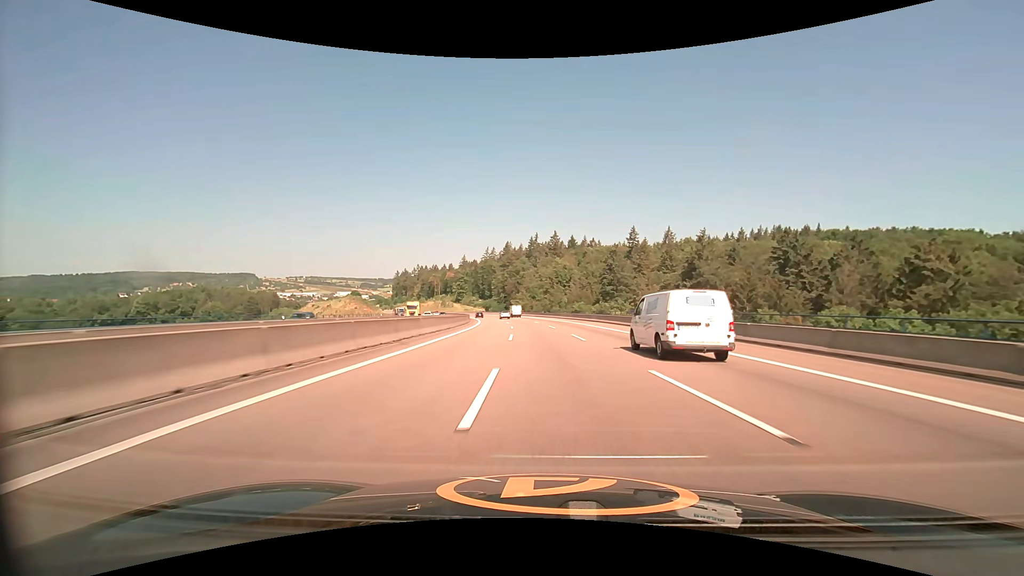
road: motorway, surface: asphalt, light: Day
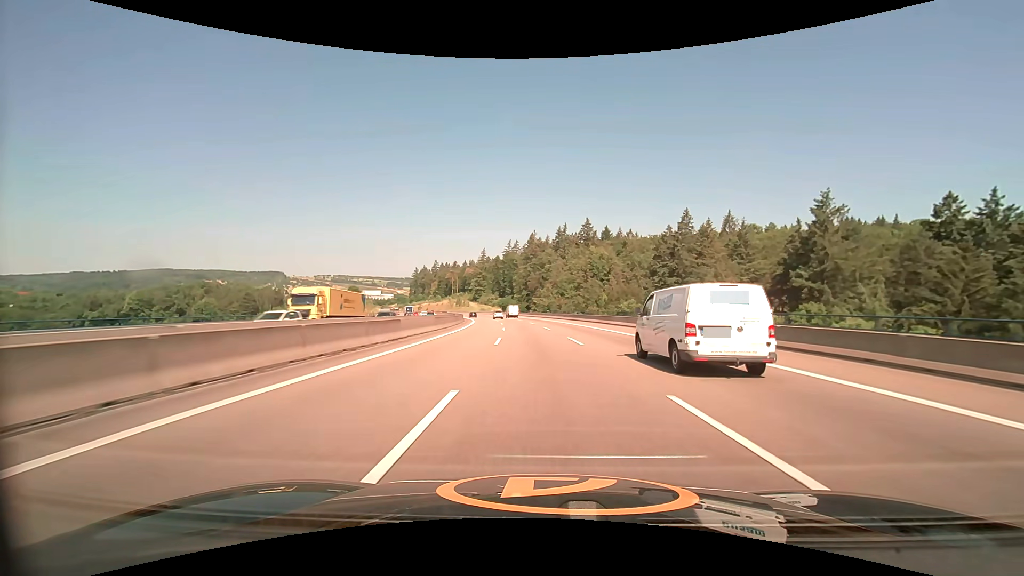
(-0.8, +39.0) m; -3°
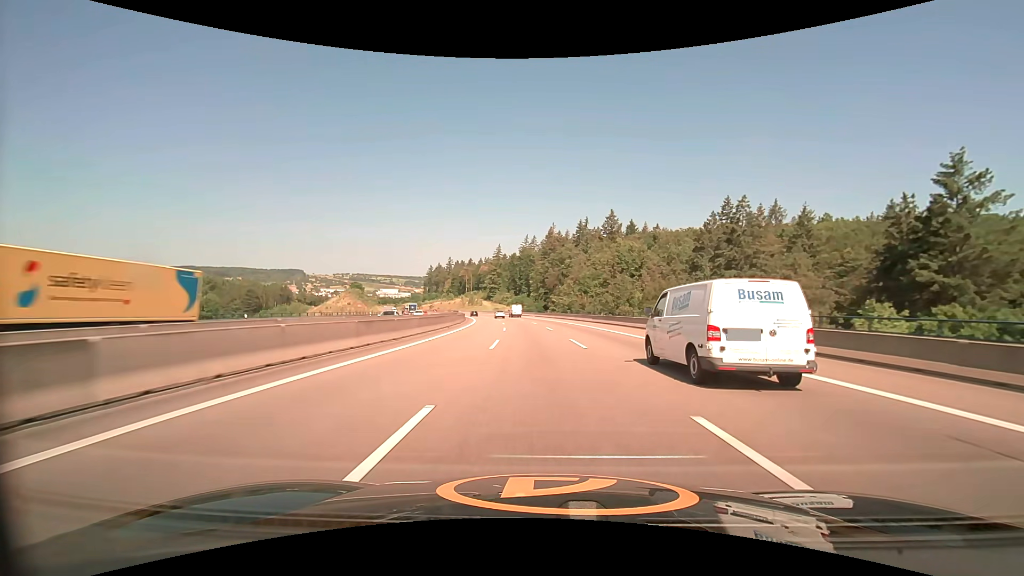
(-0.4, +19.4) m; -2°
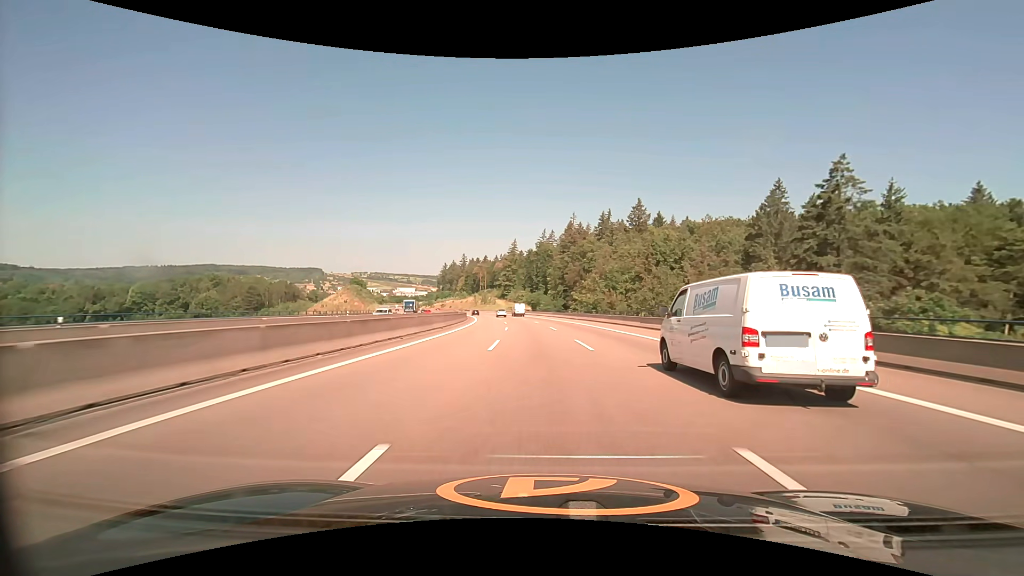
(-0.3, +19.3) m; -2°
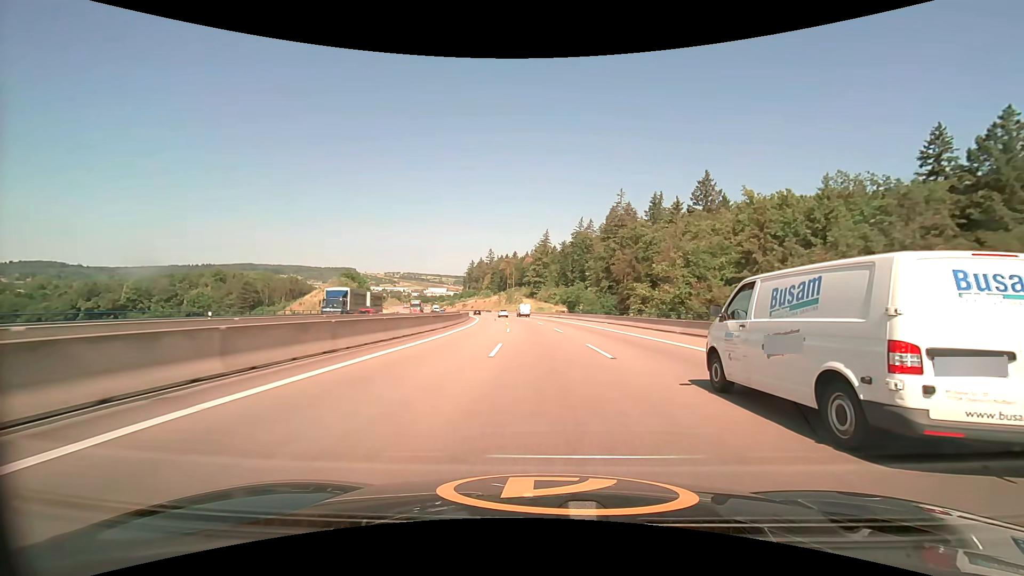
(-1.3, +38.3) m; -4°
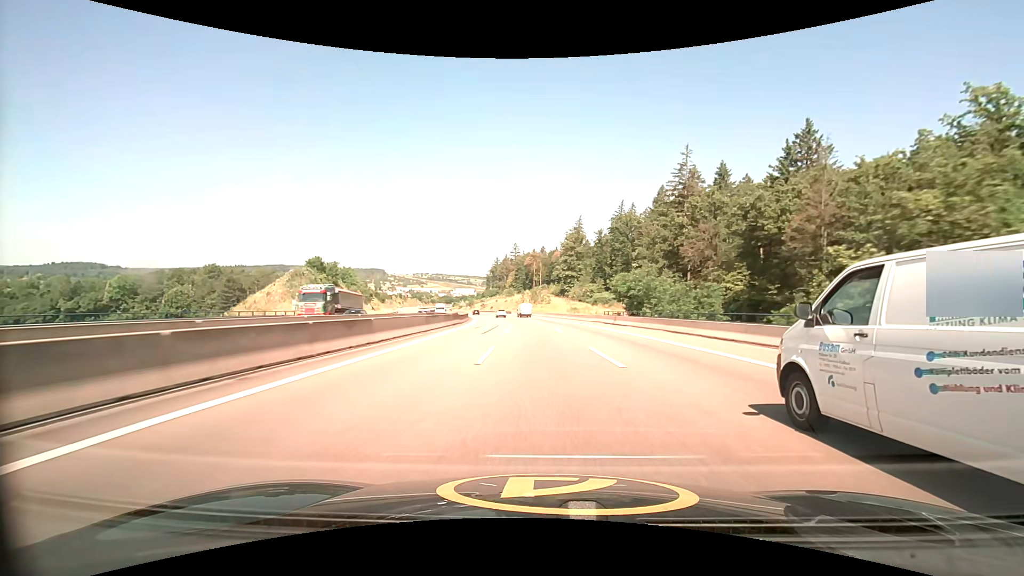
(-1.0, +38.0) m; -3°
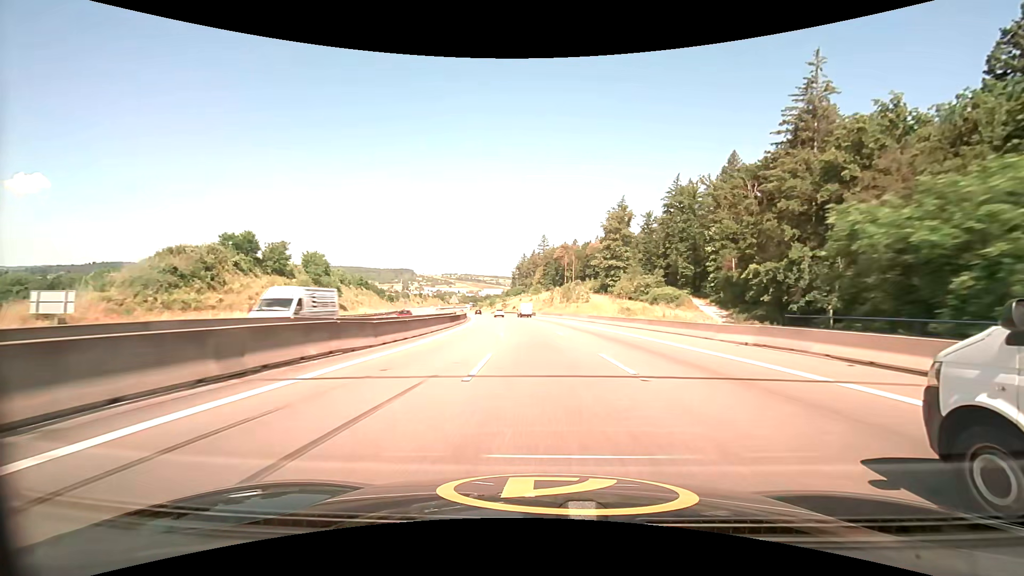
(-1.2, +37.7) m; -3°
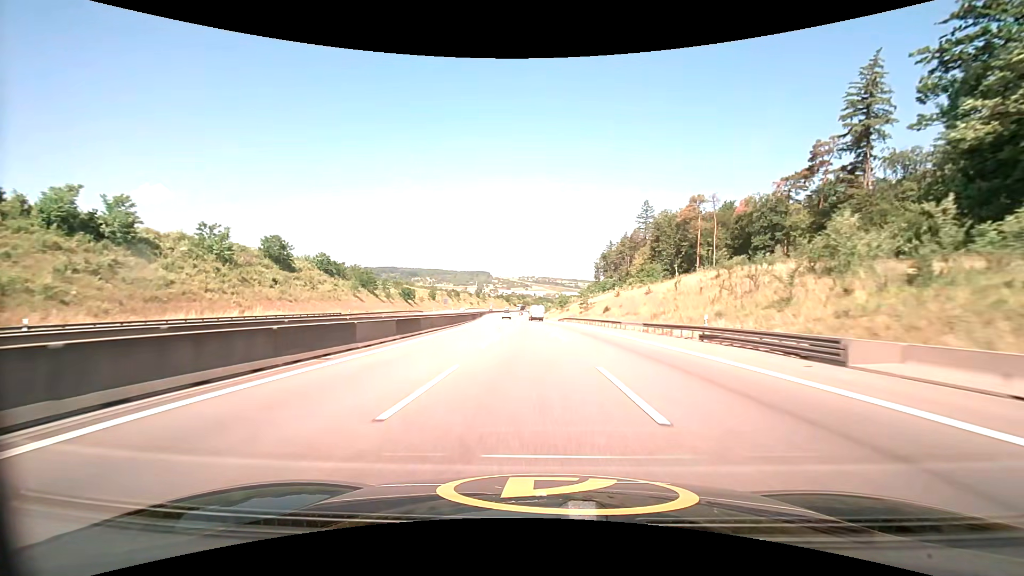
(-7.1, +92.7) m; -9°
(0, +10) (0, +20) (-1, +30) (-1, +40) (-2, +50) (-3, +60) (-4, +70) (-4, +80) (-5, +90) (-6, +100) m
